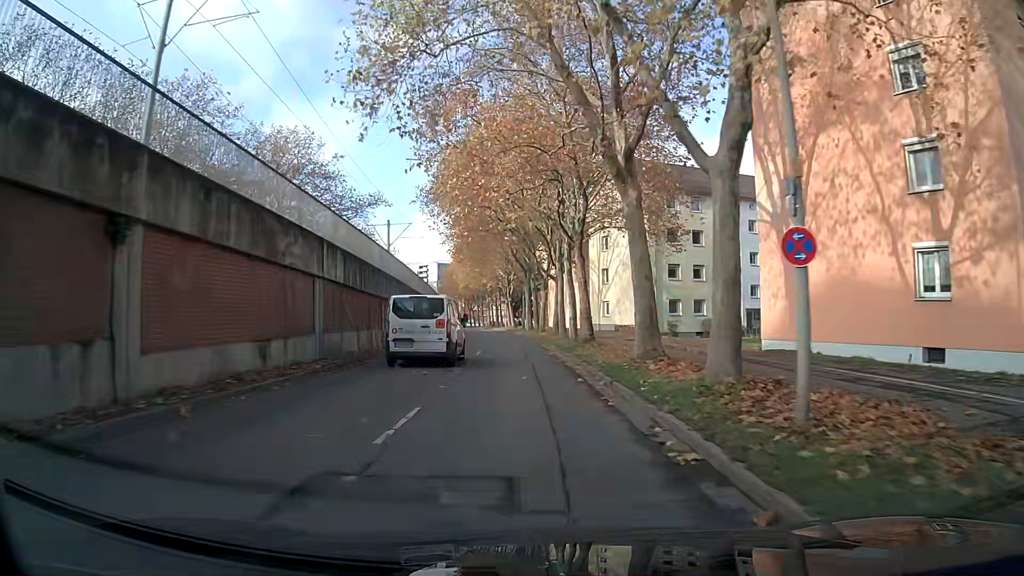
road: tertiary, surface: asphalt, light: Day
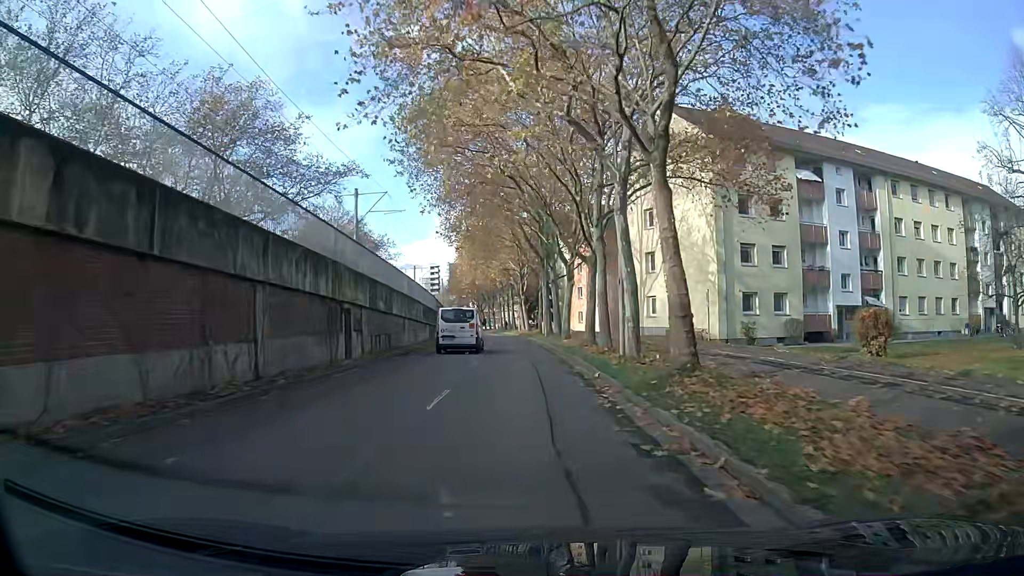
(-0.1, +15.1) m; -1°
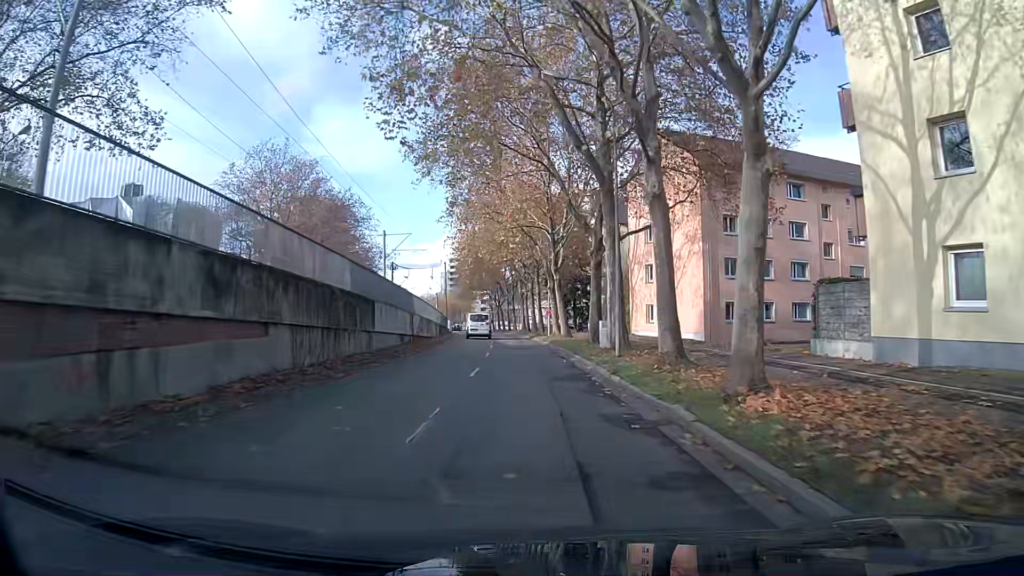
(-0.9, +30.5) m; -3°
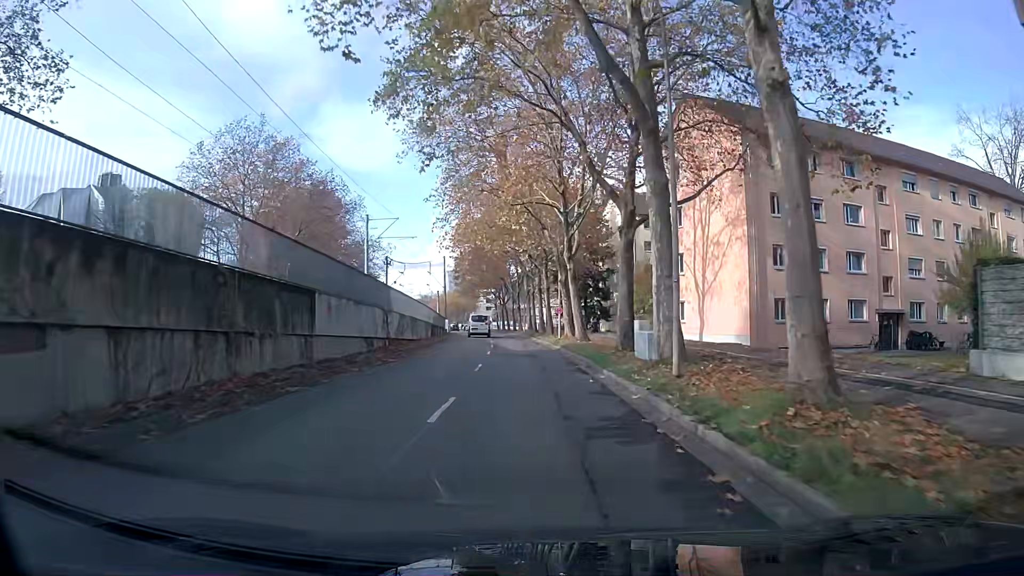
(-0.1, +7.7) m; -1°
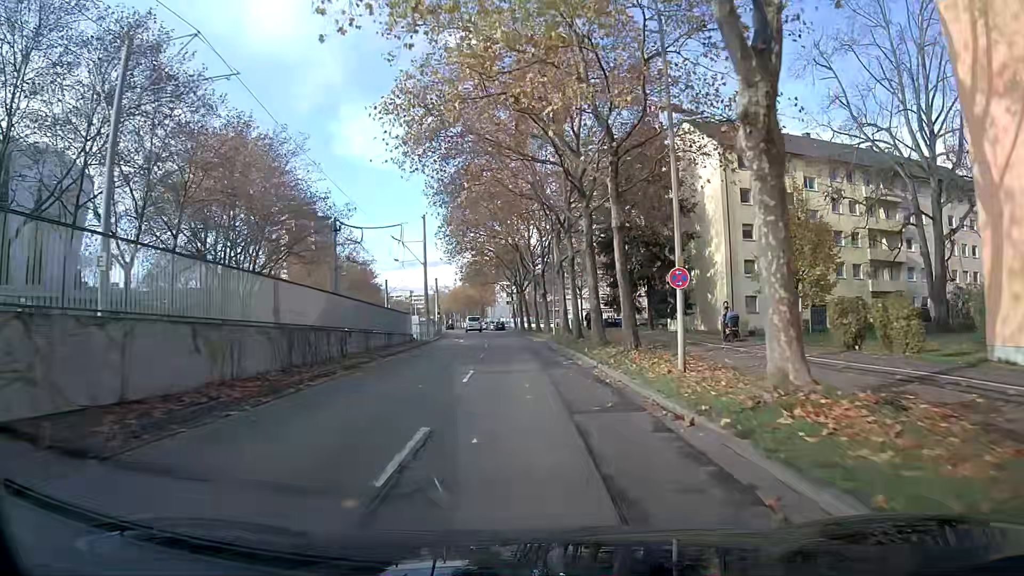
(-0.3, +30.8) m; -2°
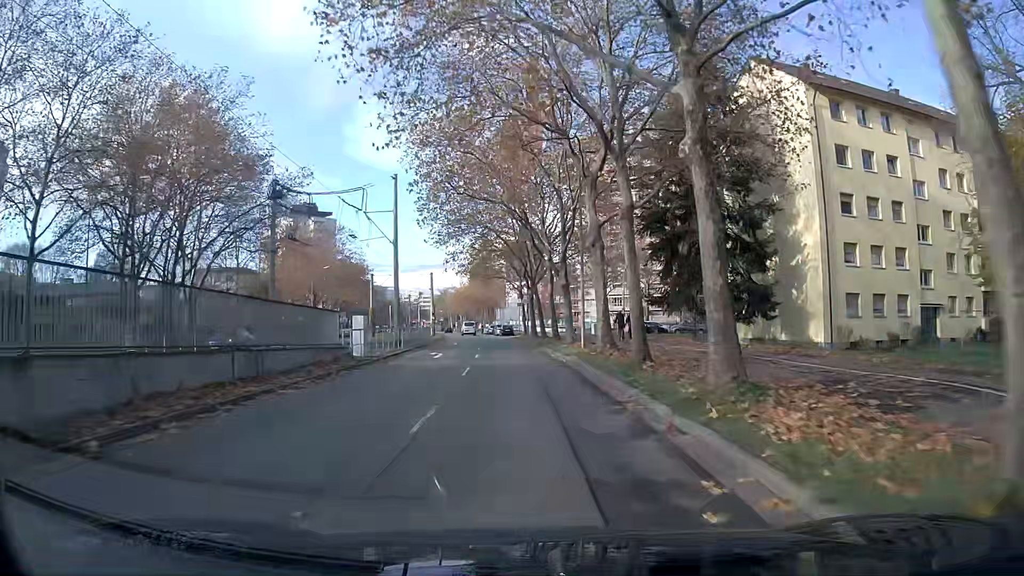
(-0.1, +15.5) m; -1°
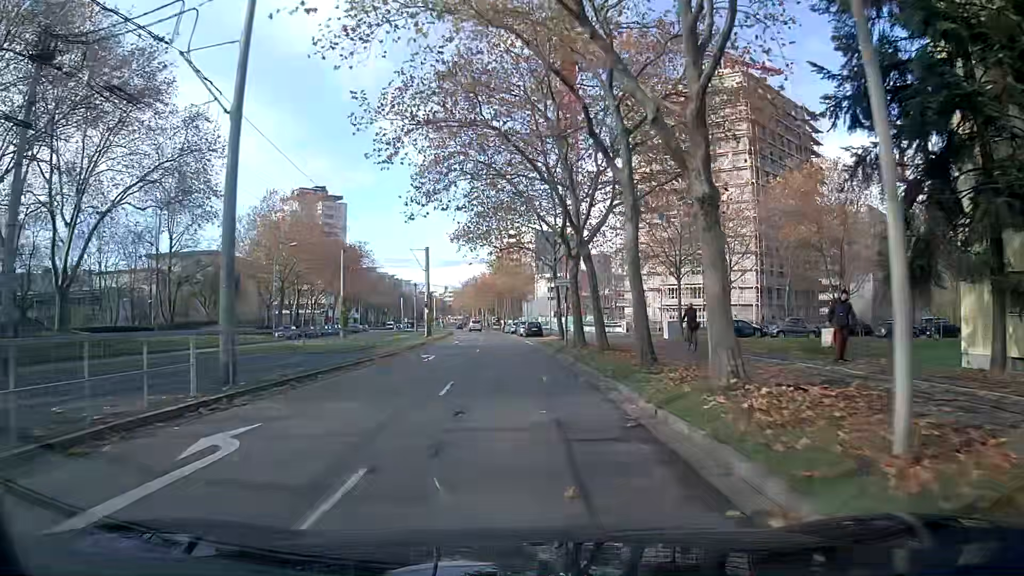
(-0.5, +23.2) m; -3°
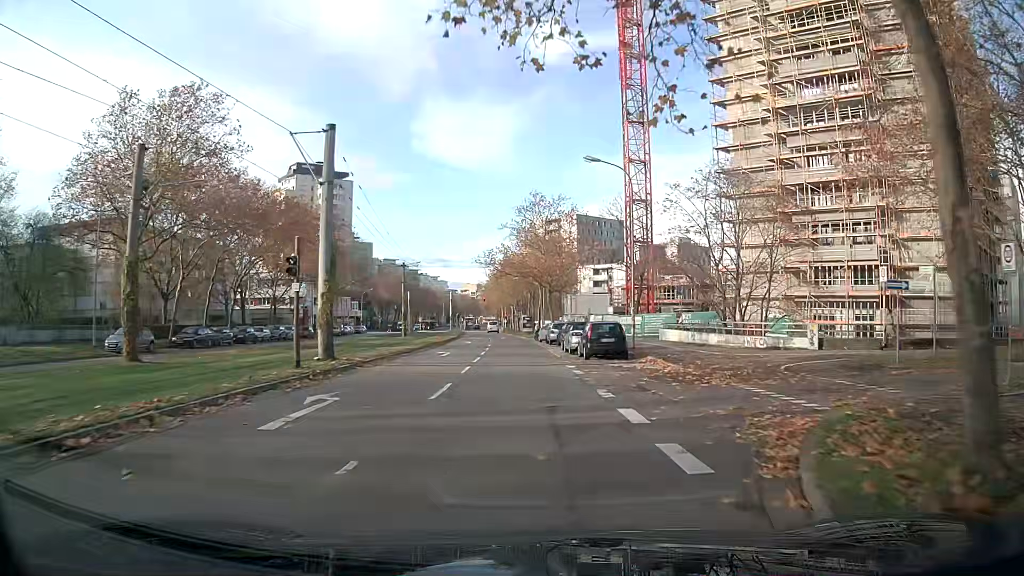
(-1.0, +35.5) m; -3°
(0, +10) (0, +20) (-1, +30) (-1, +40) (-1, +50) (-2, +60) (-2, +70) (-3, +80) (-4, +90) (-5, +100) m
